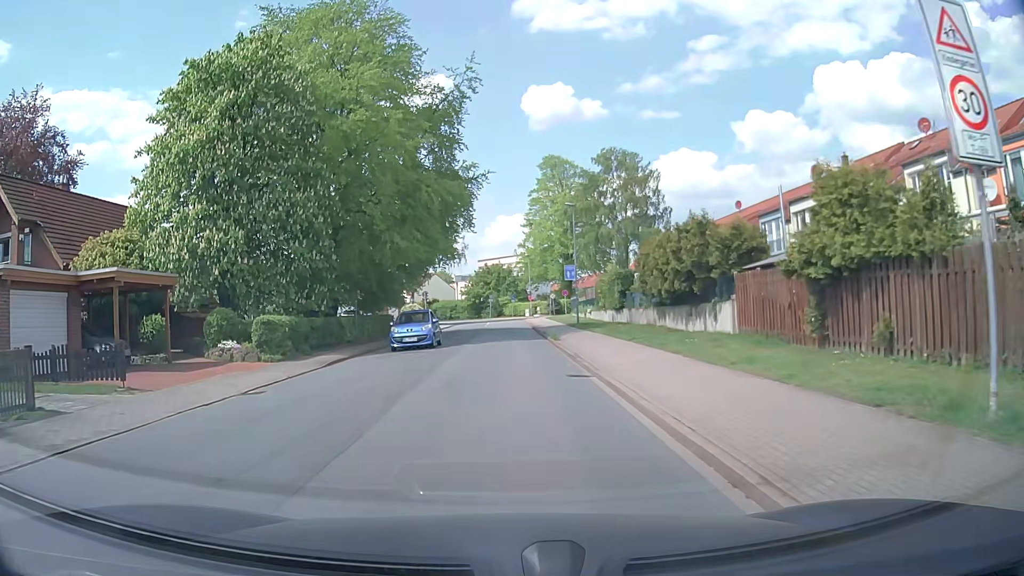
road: unclassified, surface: asphalt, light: Day
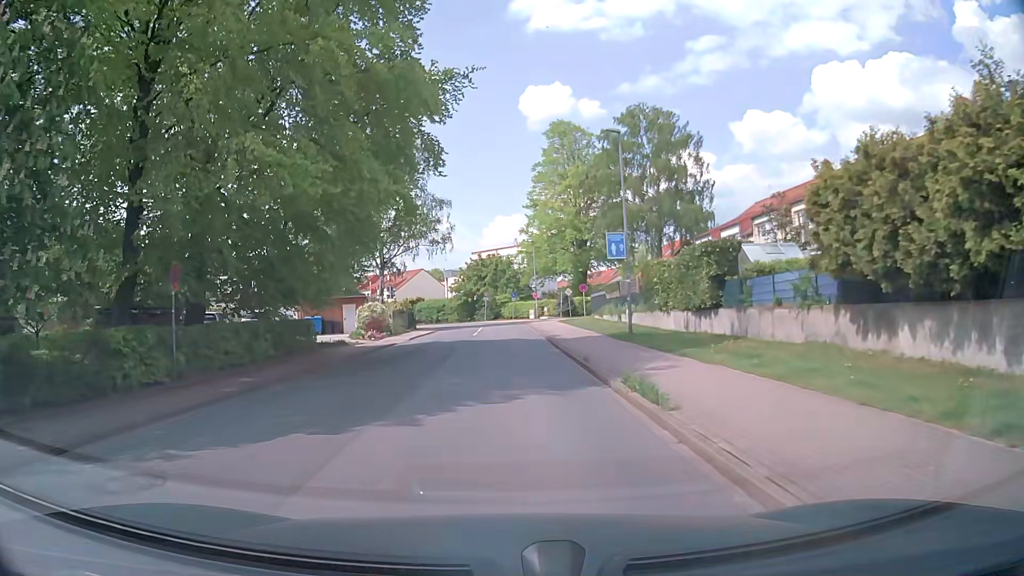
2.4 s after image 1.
(0.0, +18.0) m; 0°
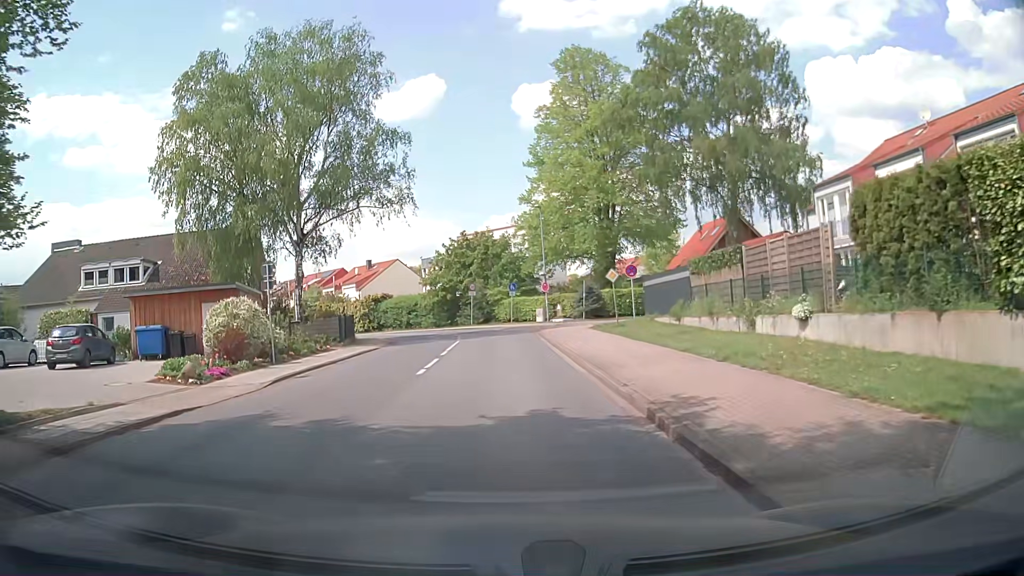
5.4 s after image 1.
(+0.2, +22.0) m; +1°
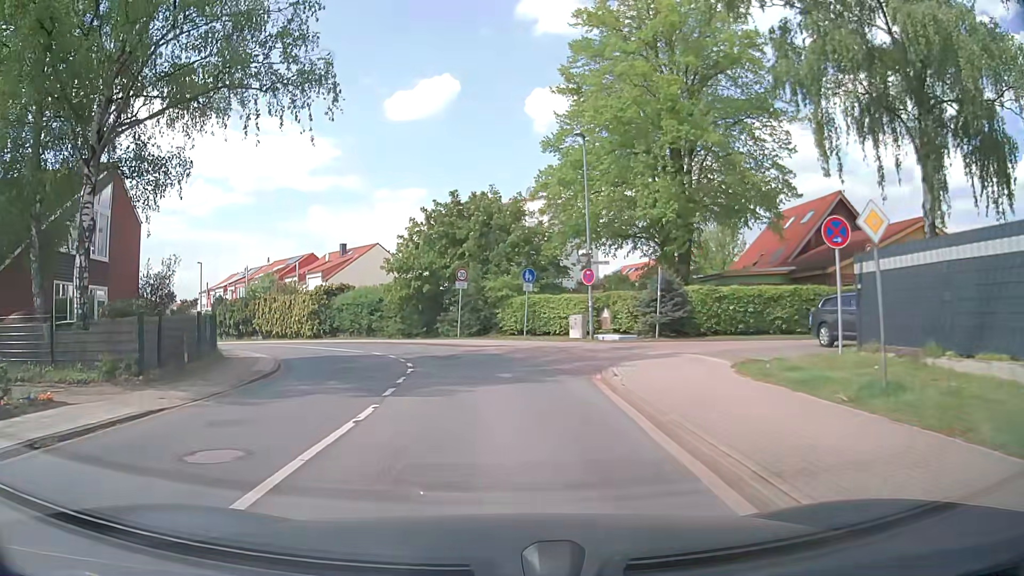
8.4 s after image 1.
(-0.2, +19.8) m; -1°
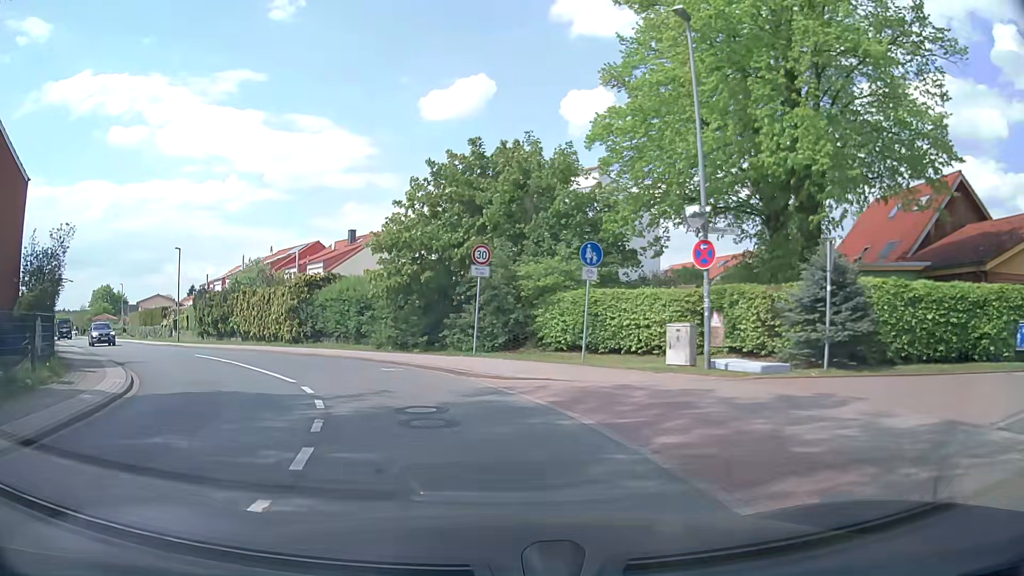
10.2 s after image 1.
(-0.2, +11.3) m; -3°
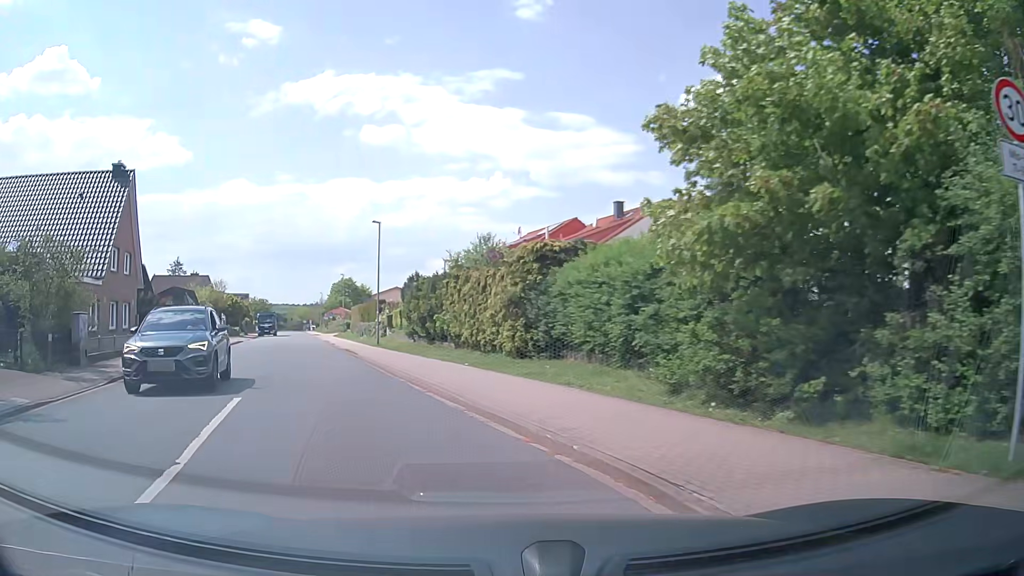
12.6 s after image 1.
(-2.4, +14.7) m; -23°
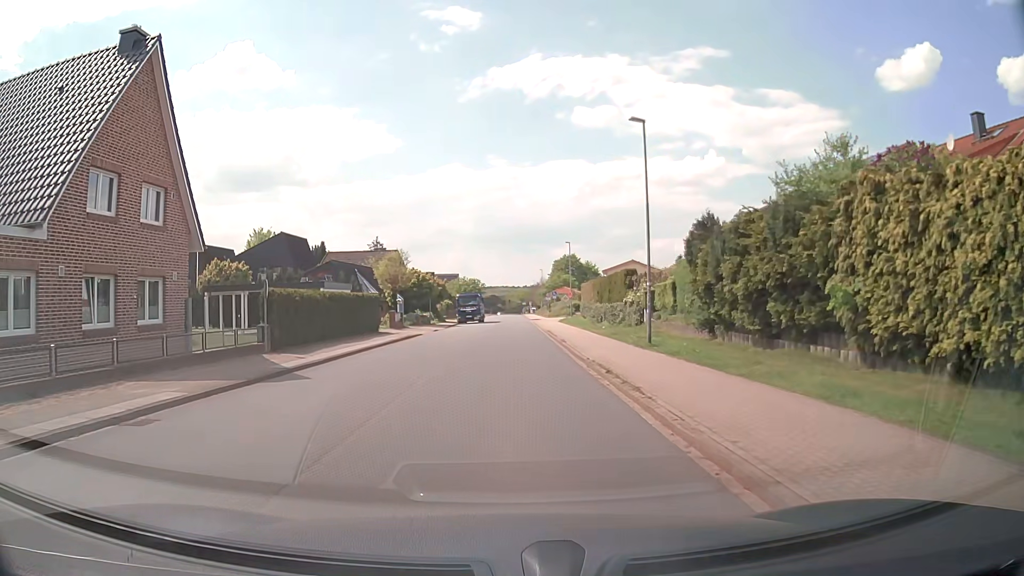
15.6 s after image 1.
(-4.4, +19.0) m; -19°
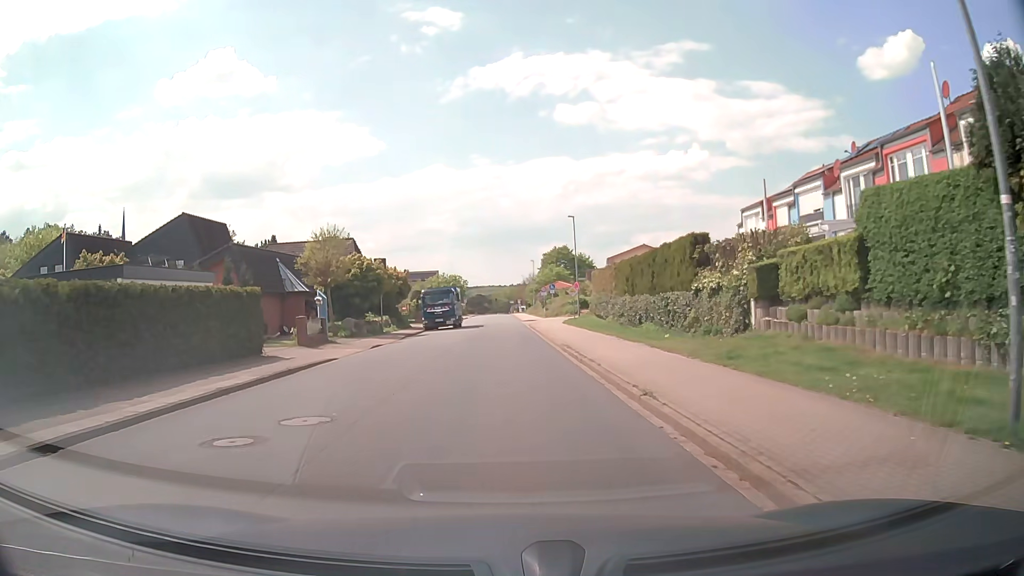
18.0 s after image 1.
(+0.3, +17.7) m; +2°
(0, +10) (0, +20) (0, +30) (-1, +40) (-1, +50) (-1, +60) (-1, +70) (-1, +80) (-1, +90) (-1, +100) m
